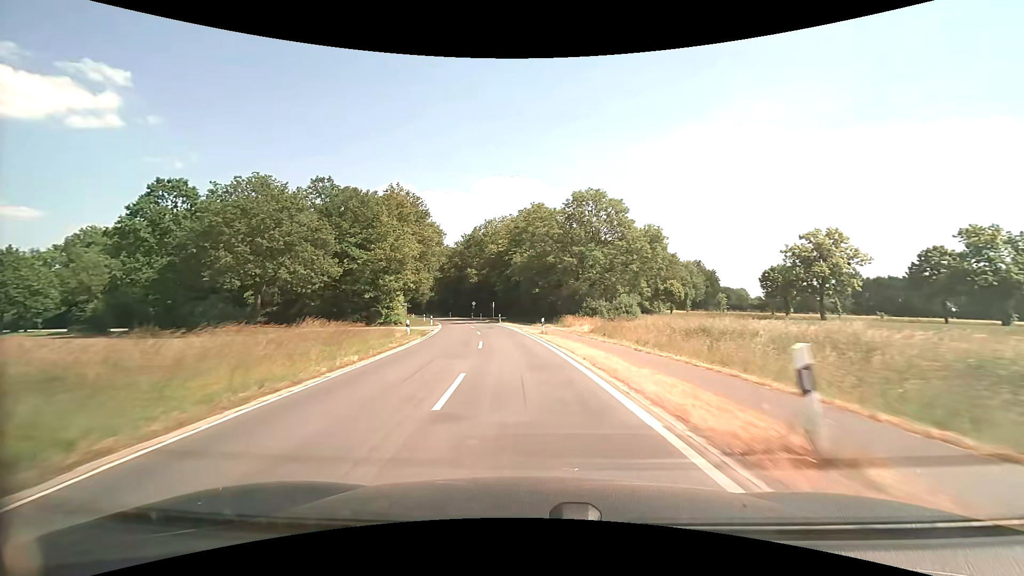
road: tertiary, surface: asphalt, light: Day
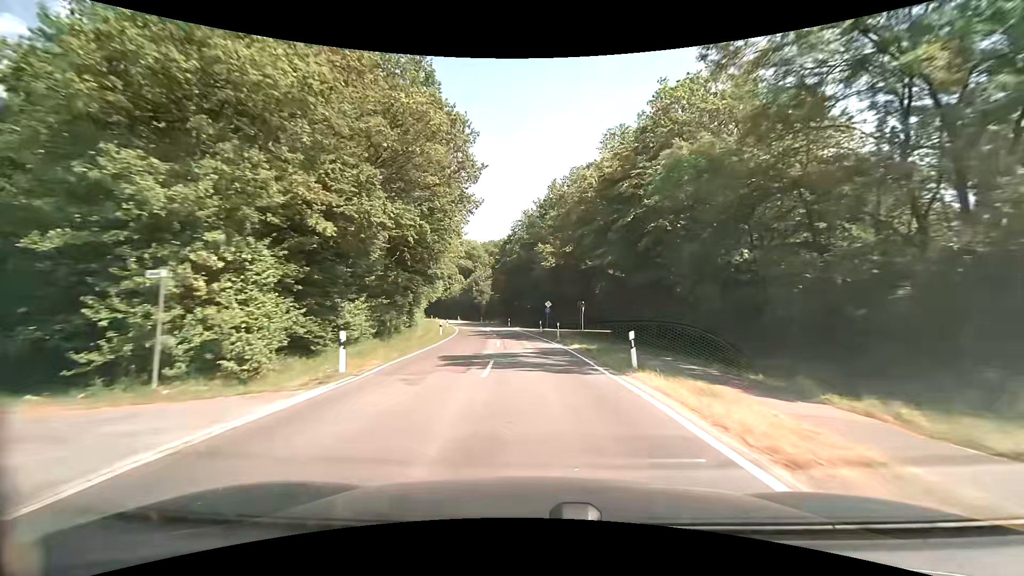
(-4.3, +43.5) m; -9°
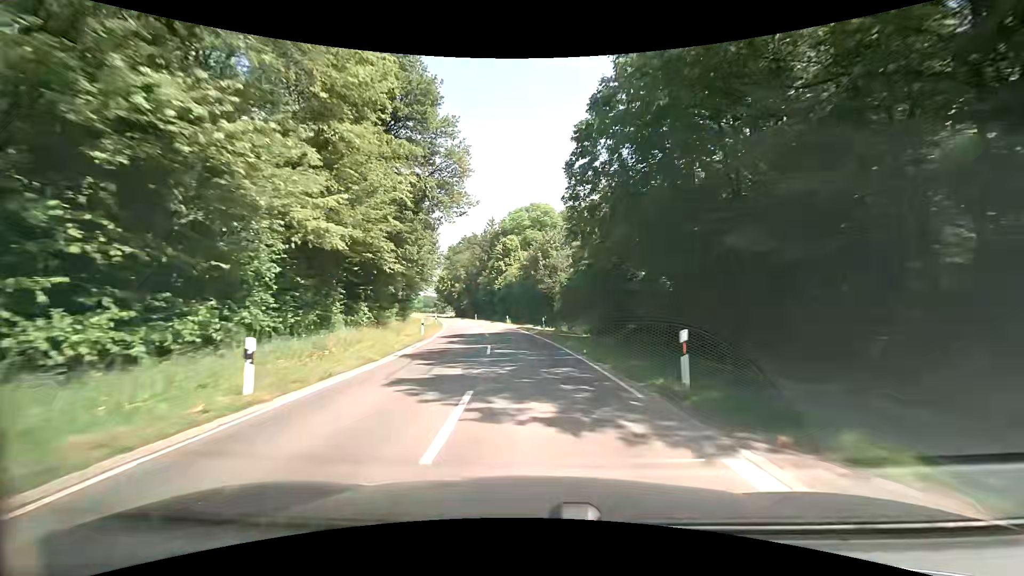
(-4.4, +54.5) m; -10°
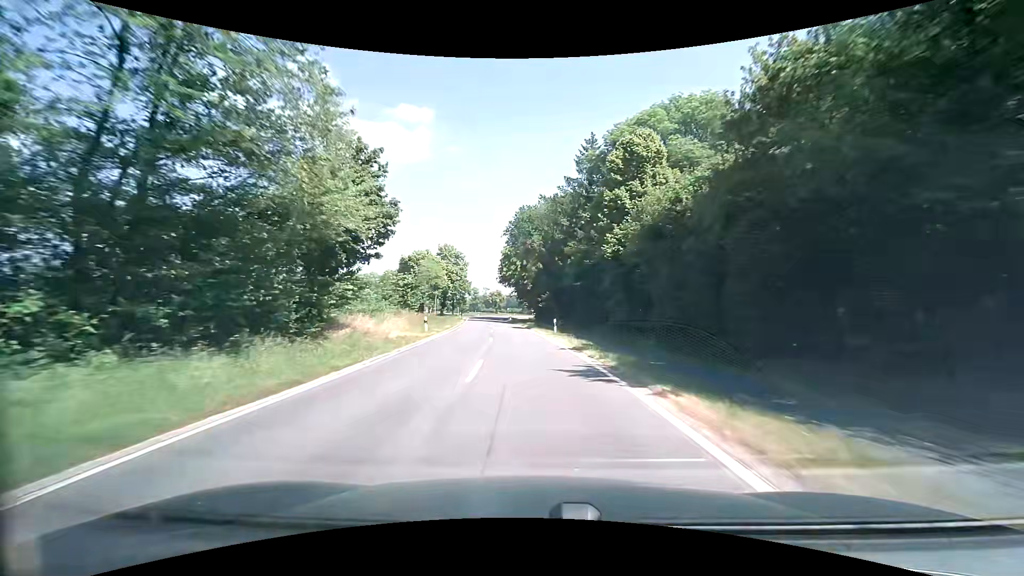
(-5.1, +54.3) m; -11°
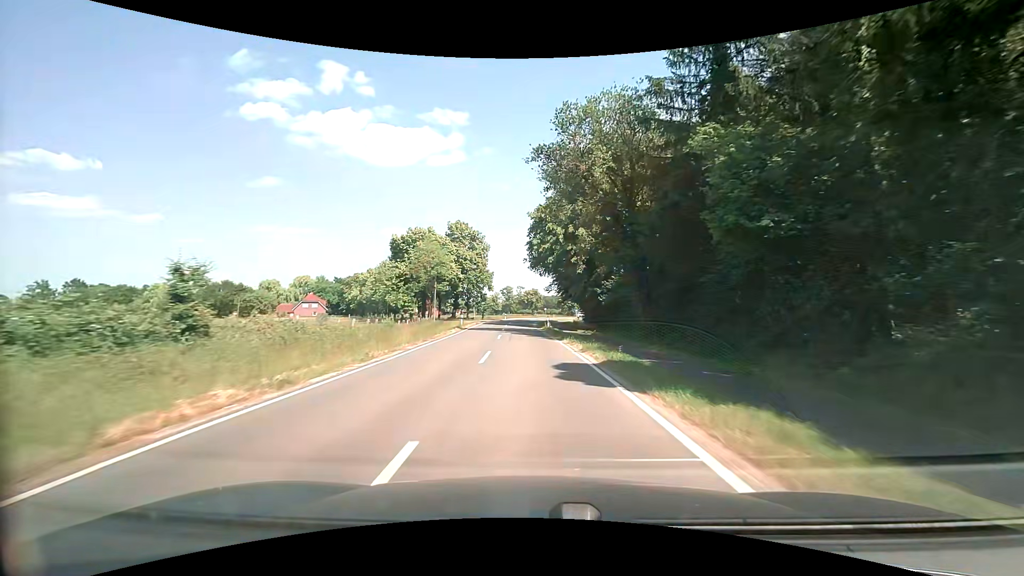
(-1.4, +32.6) m; -4°
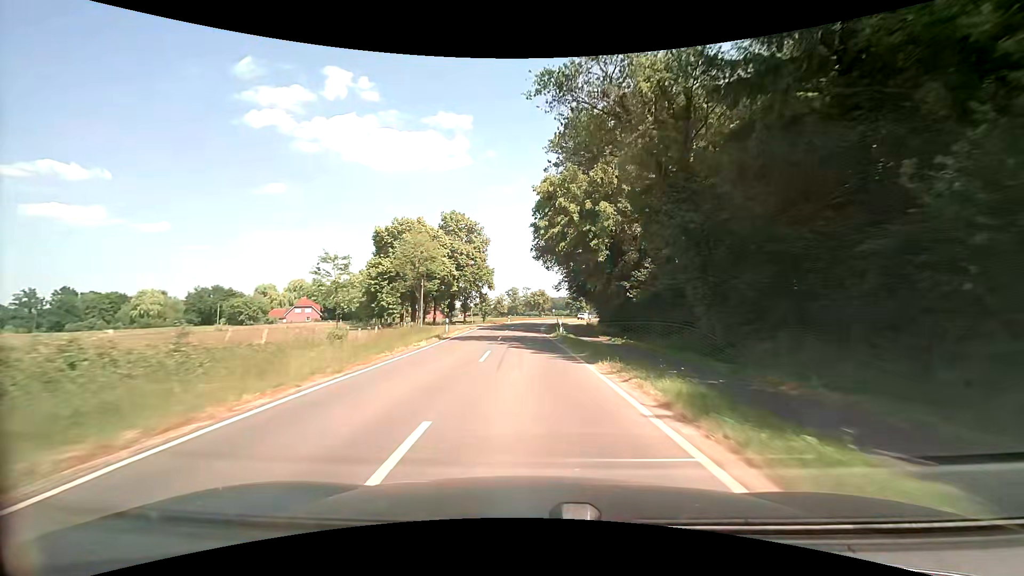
(0.0, +10.9) m; -1°
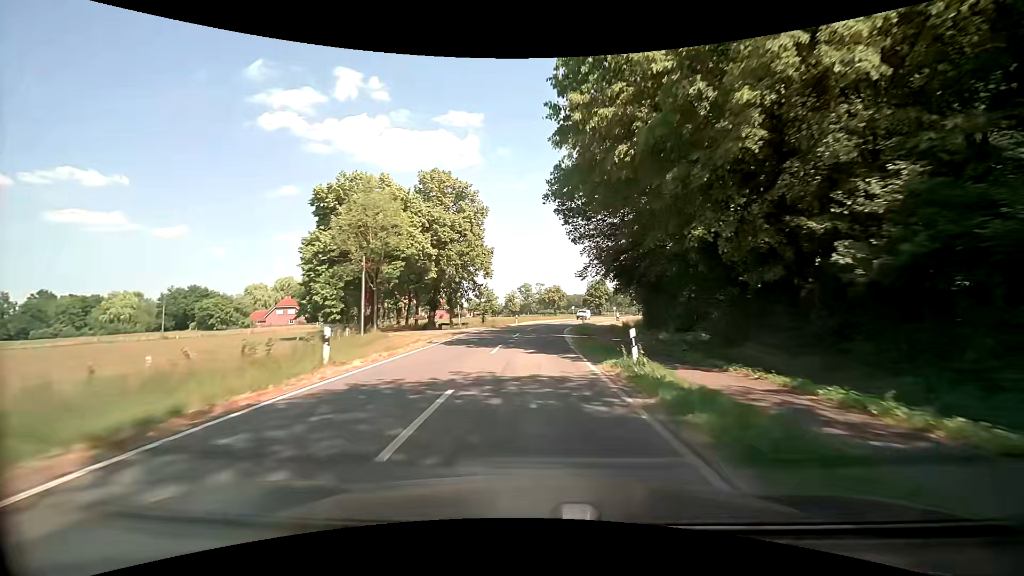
(-0.2, +21.5) m; -1°
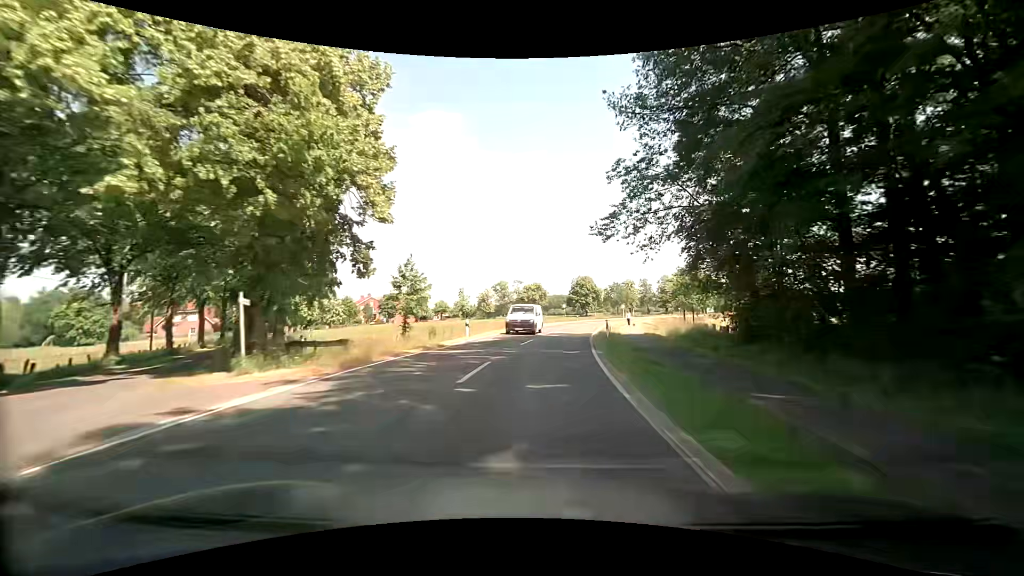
(+0.2, +31.0) m; +2°
(0, +10) (+1, +20) (+2, +30) (+3, +40) (+5, +50) (+7, +60) (+9, +69) (+11, +79) (+14, +88) (+18, +98) m
